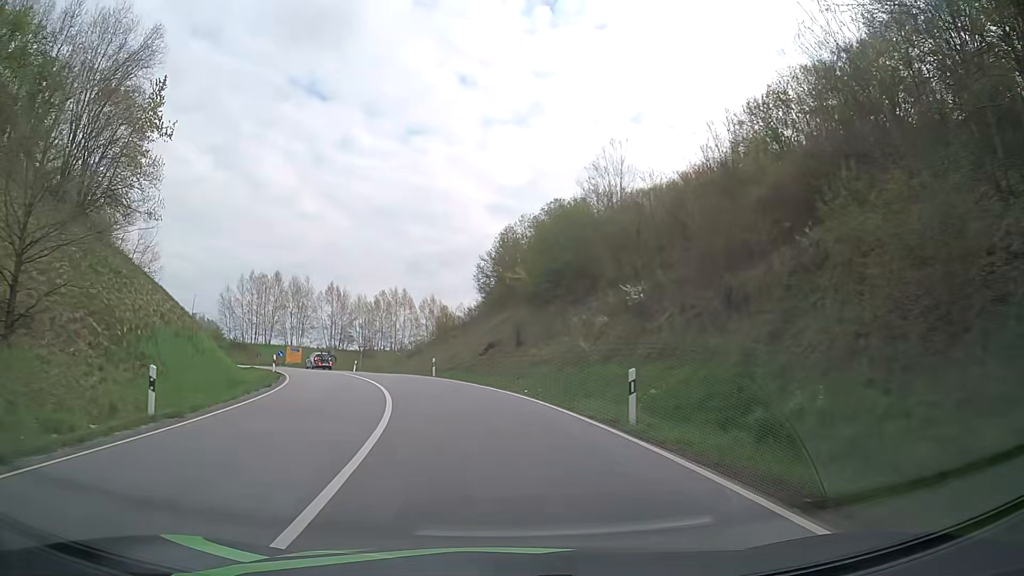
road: primary_link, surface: asphalt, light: Day
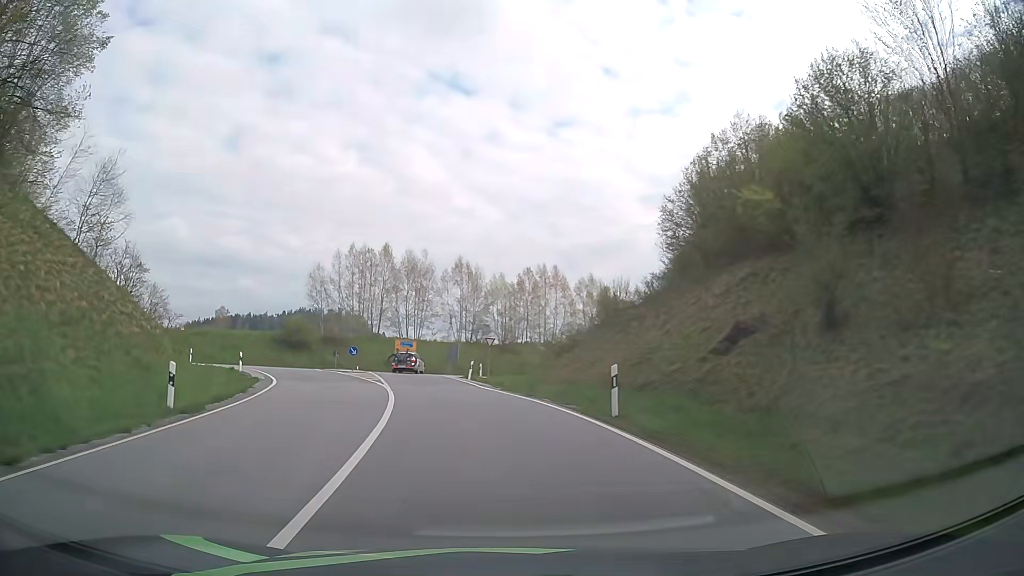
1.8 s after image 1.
(-2.6, +23.6) m; -13°
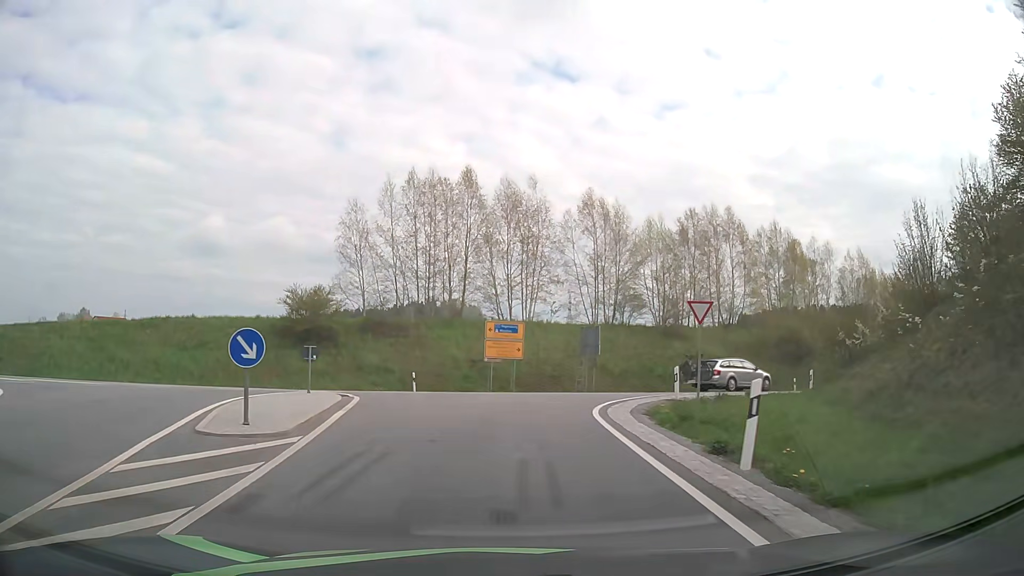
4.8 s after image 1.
(-3.2, +30.5) m; -10°
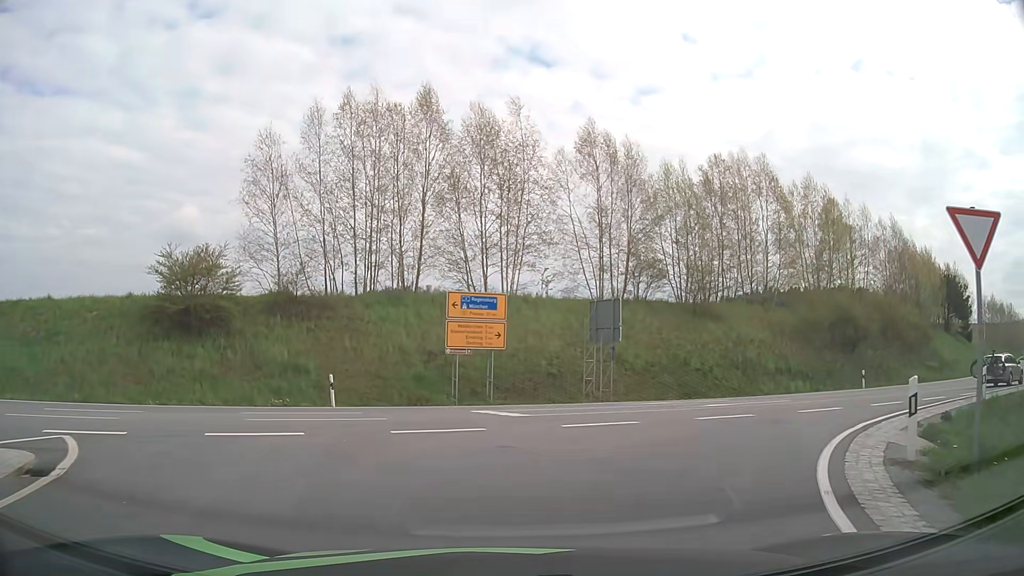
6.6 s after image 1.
(0.0, +13.2) m; +1°
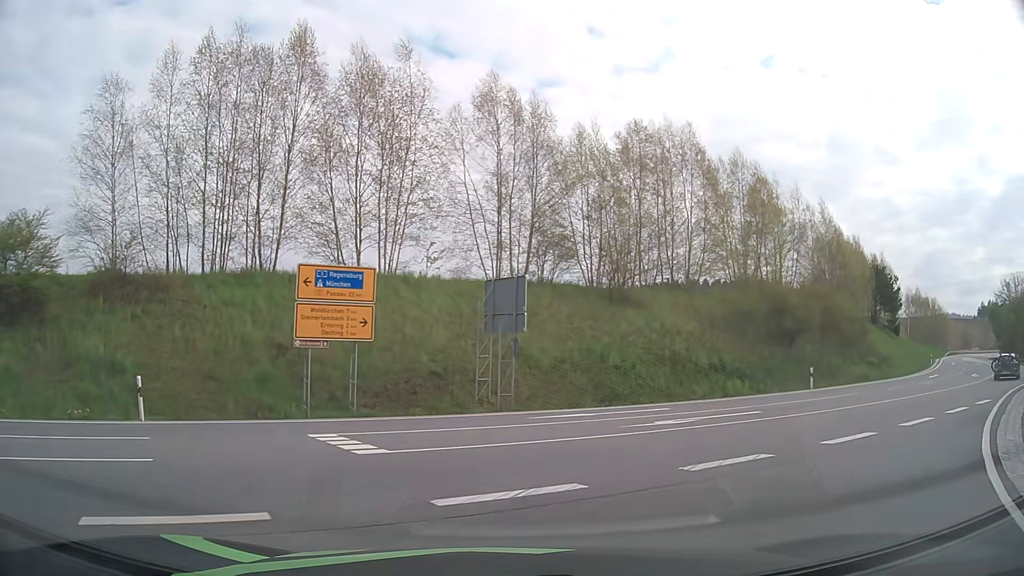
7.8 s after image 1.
(+0.4, +6.0) m; +9°
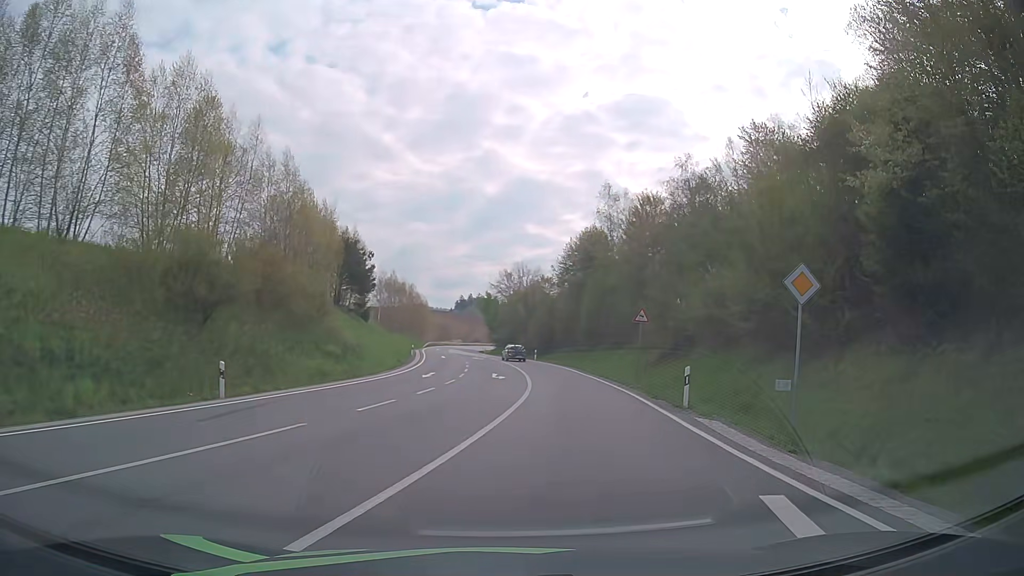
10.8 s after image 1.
(+6.4, +13.2) m; +46°
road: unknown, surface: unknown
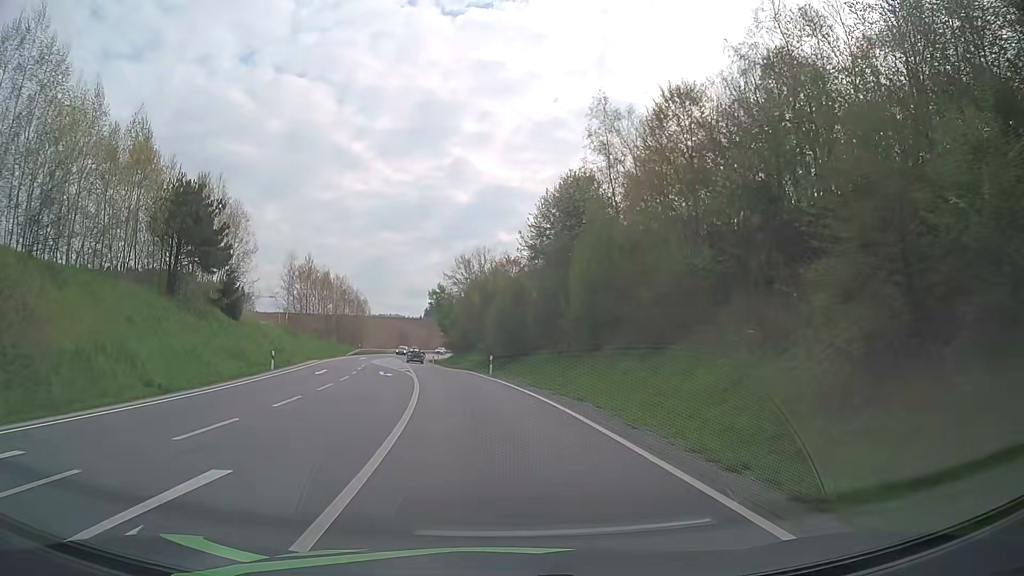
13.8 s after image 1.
(+3.0, +30.4) m; +4°
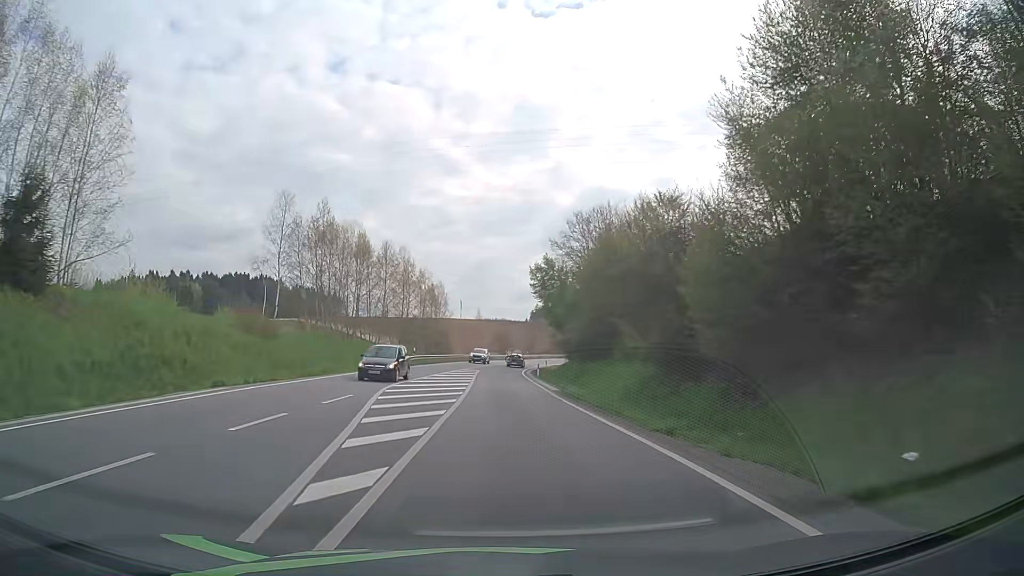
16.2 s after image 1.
(-3.3, +36.1) m; -9°
(0, +10) (0, +20) (0, +30) (-1, +40) (-1, +50) (0, +60) (0, +70) (+1, +80) (+2, +90) (+4, +100) m
